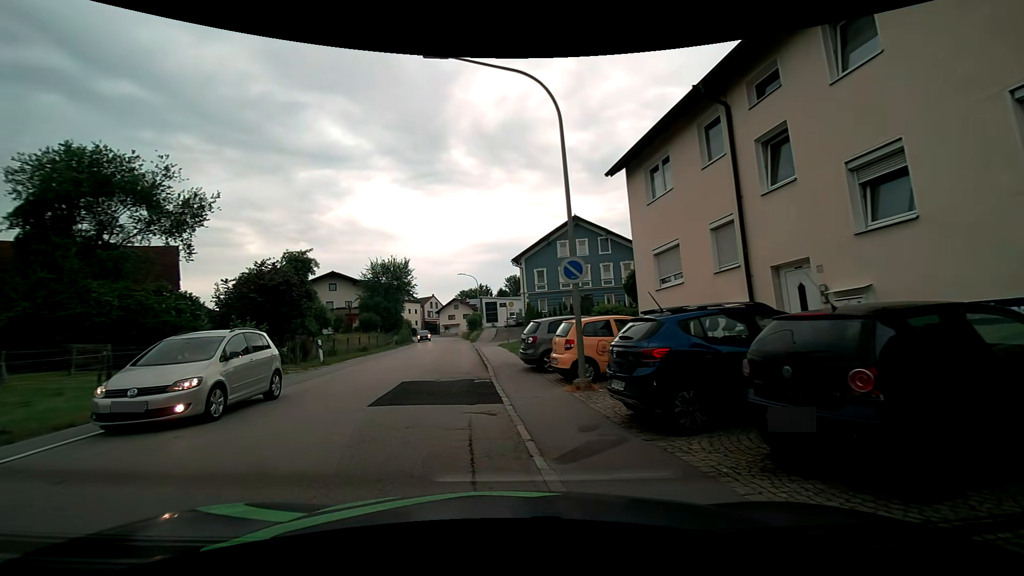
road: secondary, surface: asphalt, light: Day
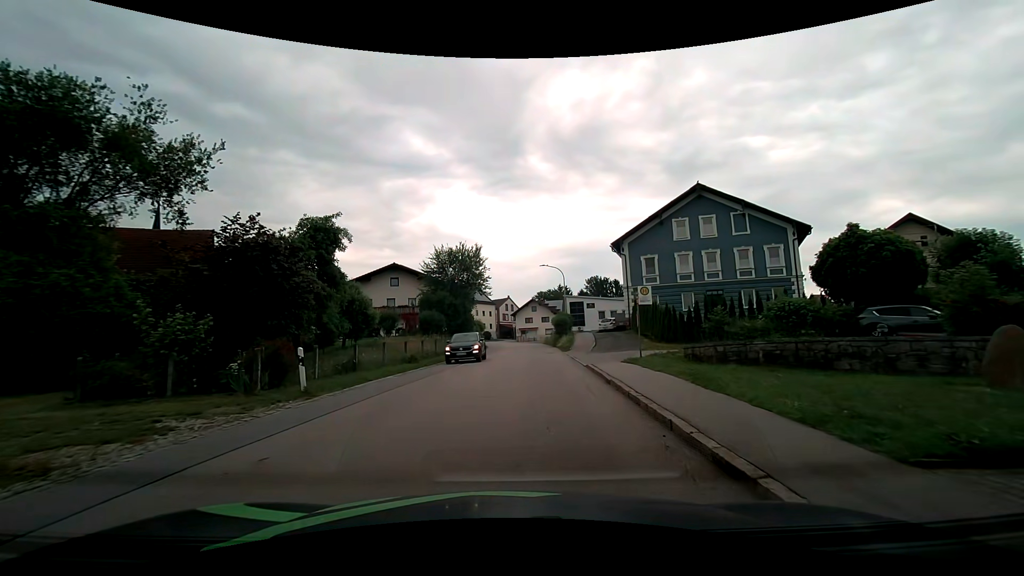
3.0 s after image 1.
(-2.0, +13.4) m; -9°
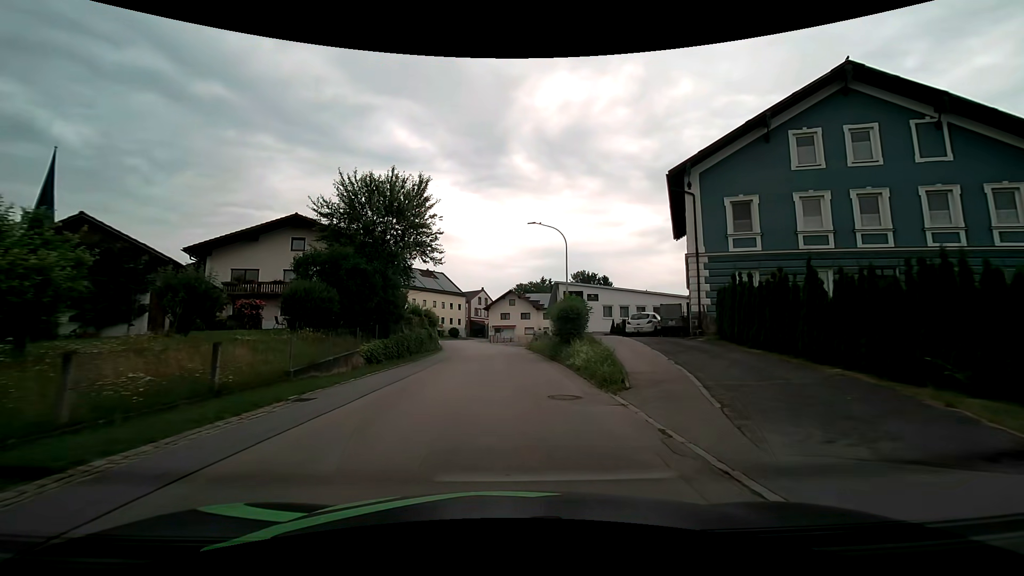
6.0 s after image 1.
(+1.0, +22.4) m; +4°
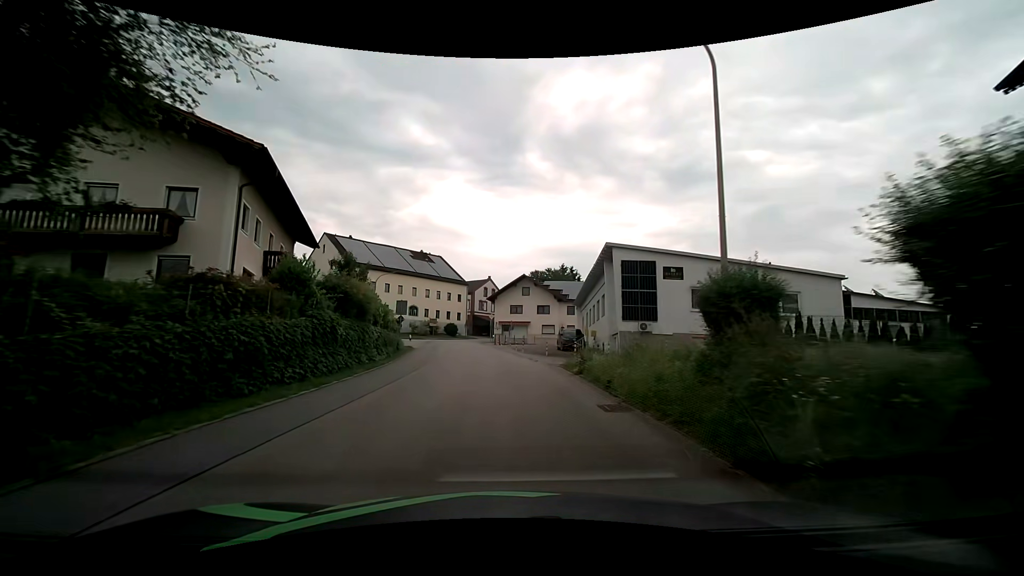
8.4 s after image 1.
(-0.3, +23.5) m; -1°
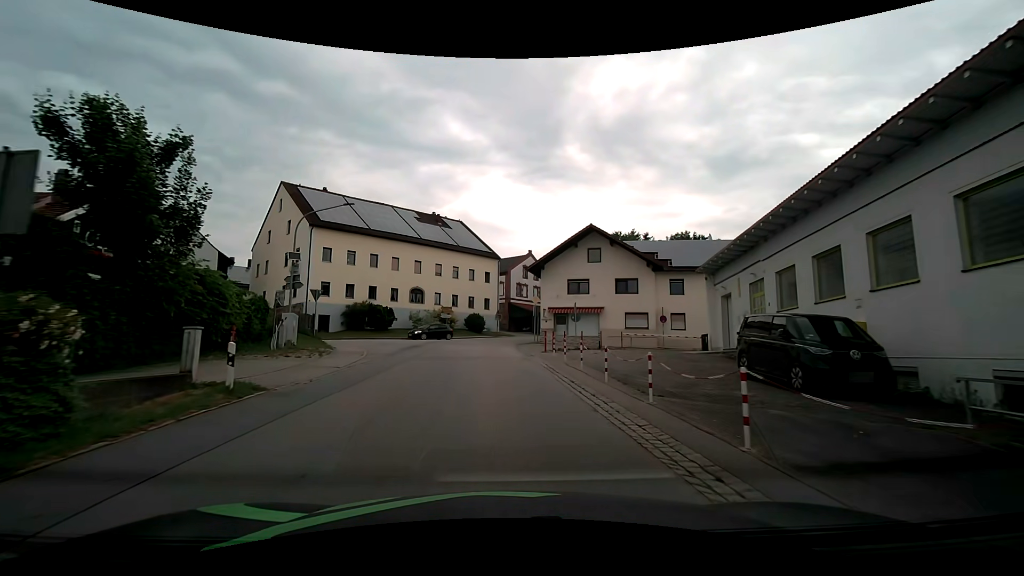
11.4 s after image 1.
(-1.0, +29.4) m; -4°
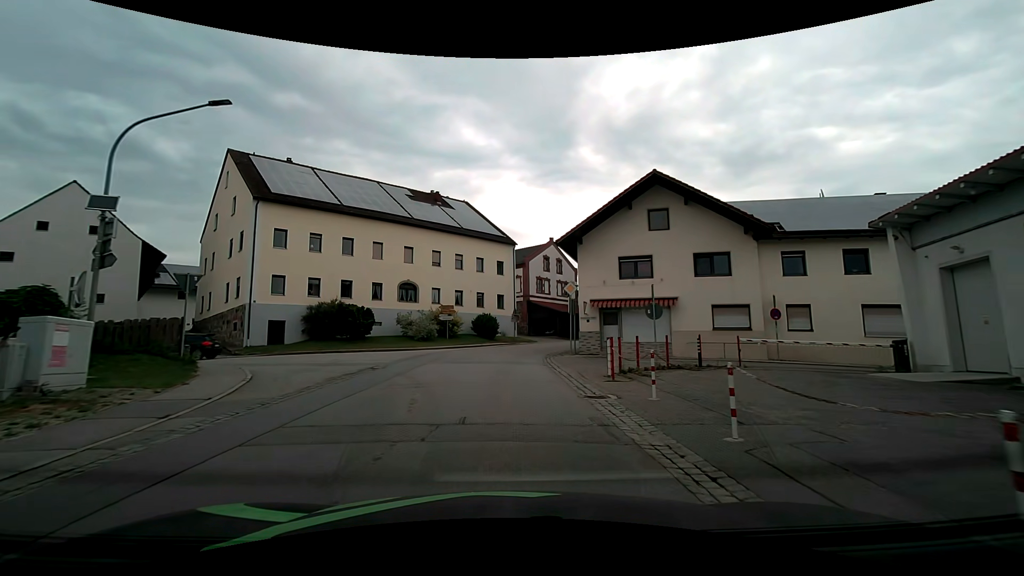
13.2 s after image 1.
(-0.3, +13.5) m; -2°
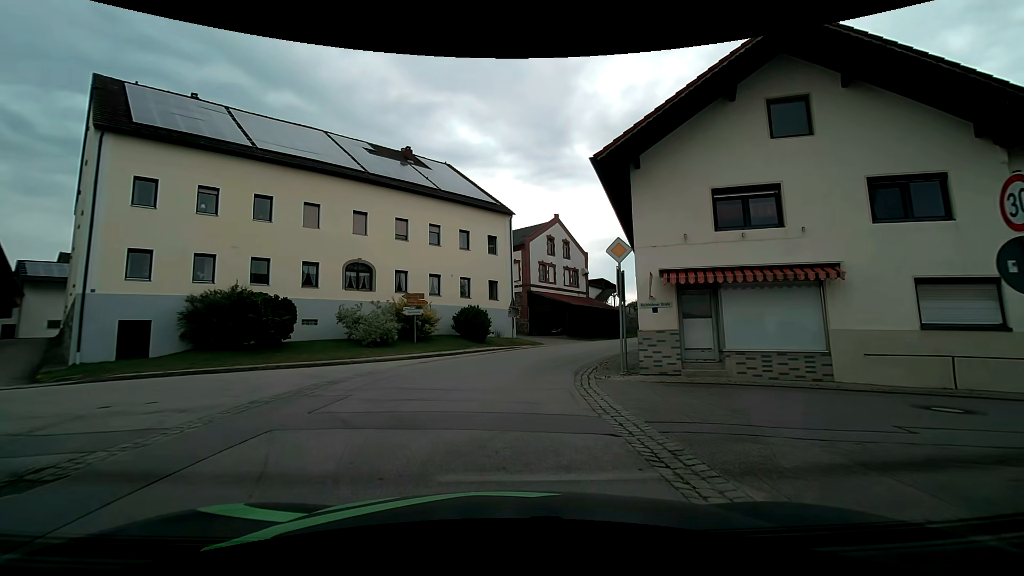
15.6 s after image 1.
(0.0, +12.7) m; 0°
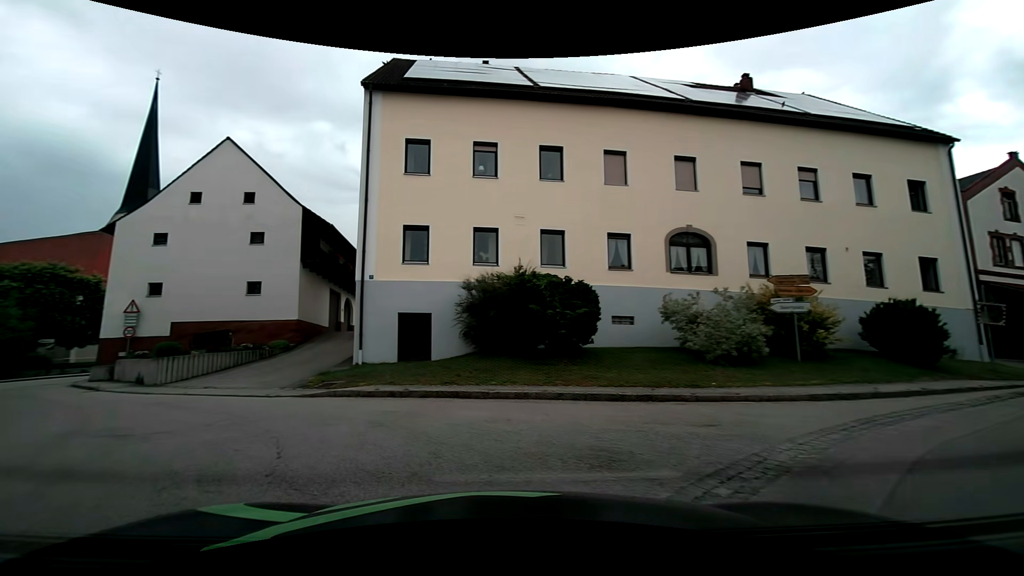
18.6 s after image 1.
(-2.1, +10.3) m; -38°
(-4, +9) (-11, +16) (-18, +22) (-25, +30) (-28, +39) (-27, +49) (-23, +58) (-19, +67) (-14, +76) (-9, +85) m
